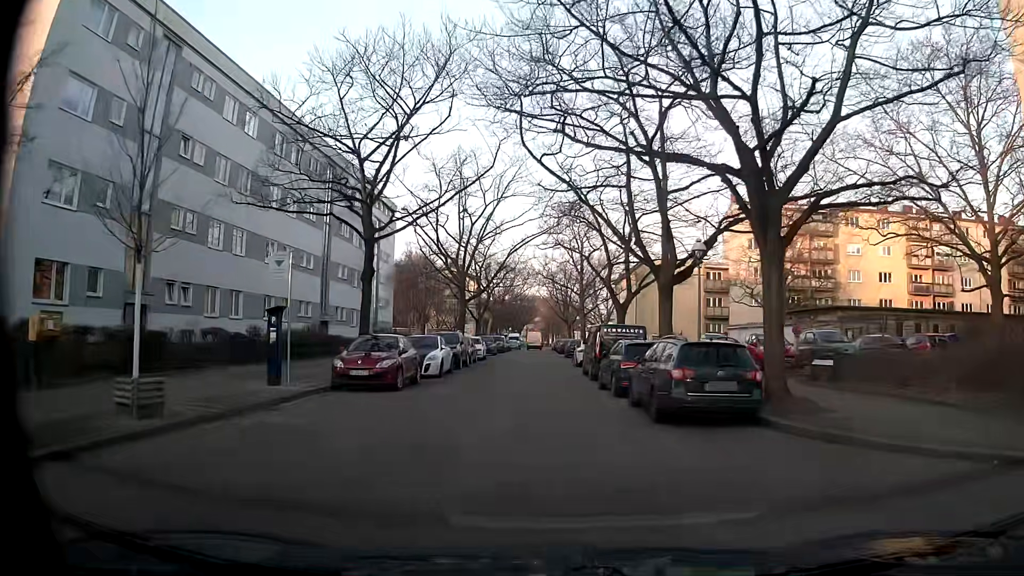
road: residential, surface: concrete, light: Day
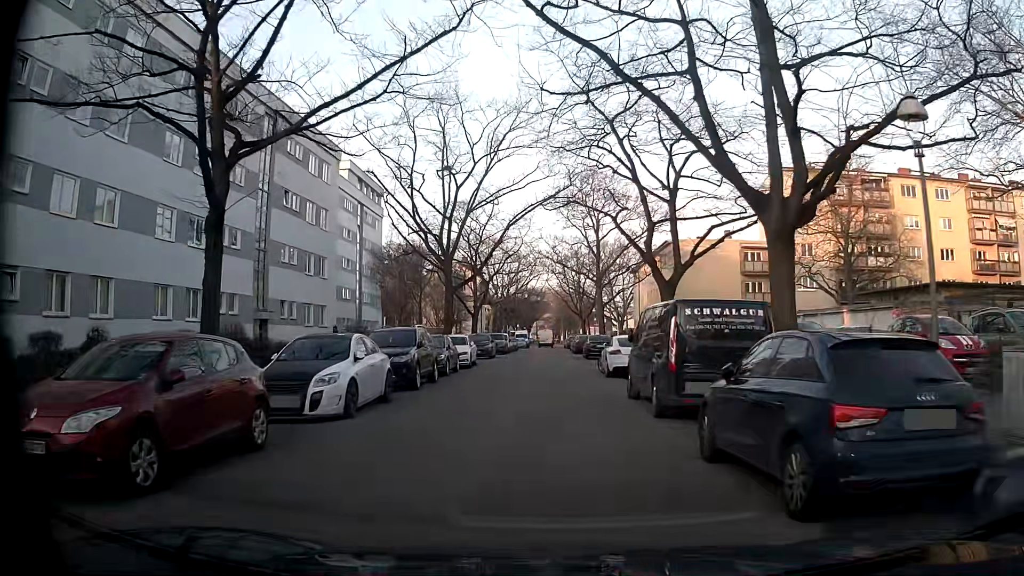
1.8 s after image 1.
(-0.3, +12.1) m; -1°
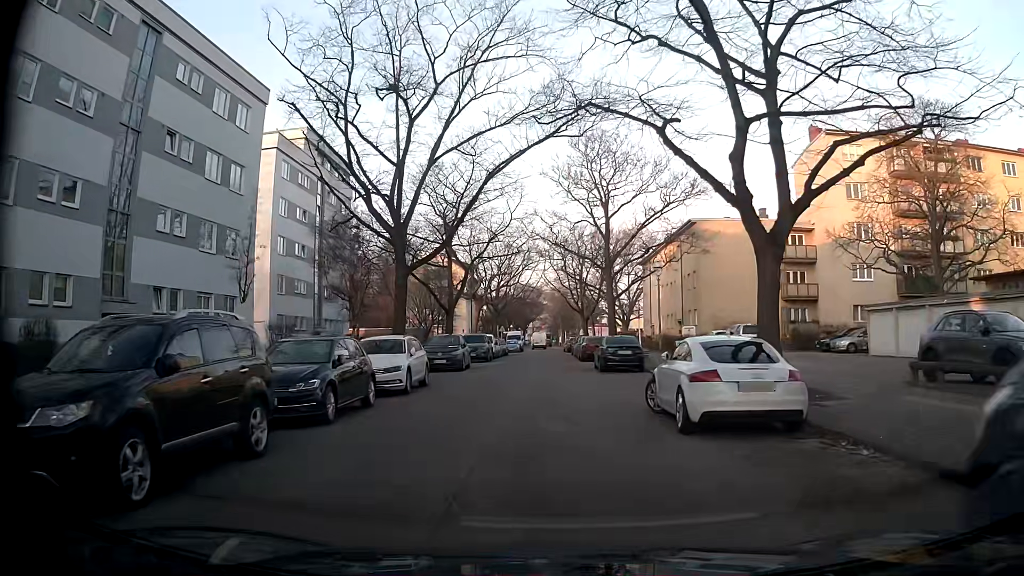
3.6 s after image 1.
(-0.1, +12.6) m; +1°
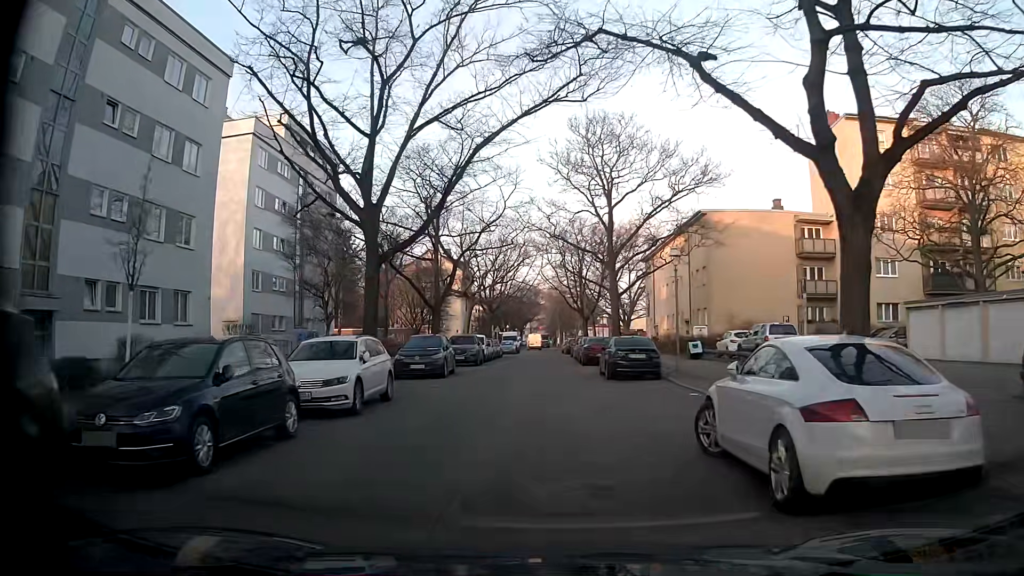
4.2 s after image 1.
(-0.1, +4.3) m; -2°
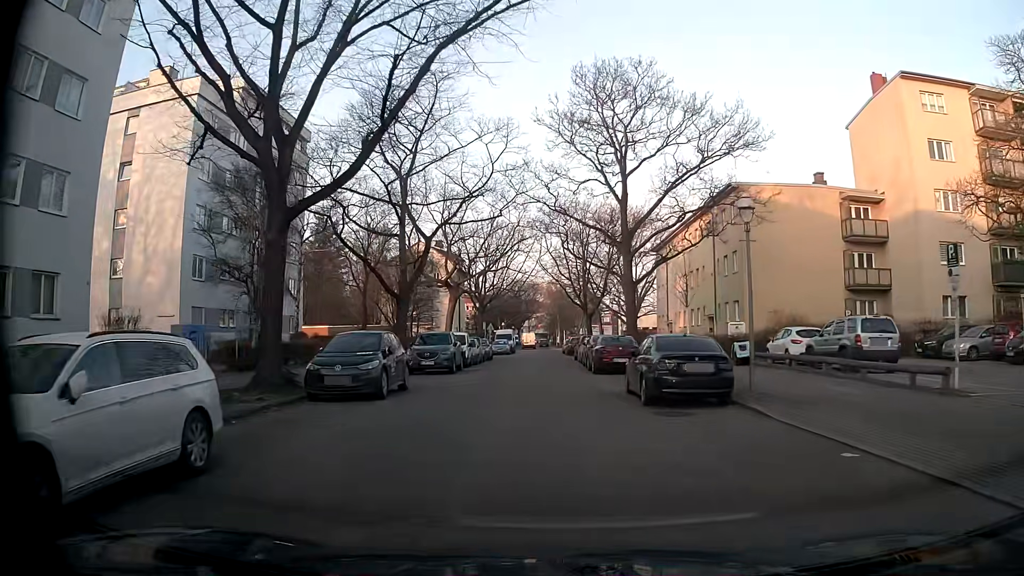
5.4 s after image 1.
(+0.1, +8.7) m; 0°
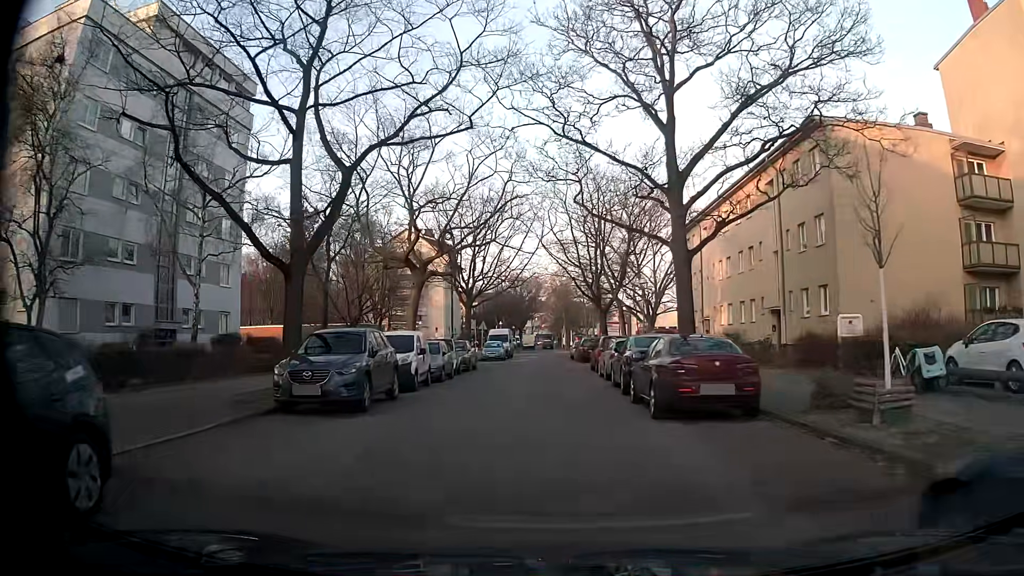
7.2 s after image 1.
(+0.1, +13.3) m; 0°
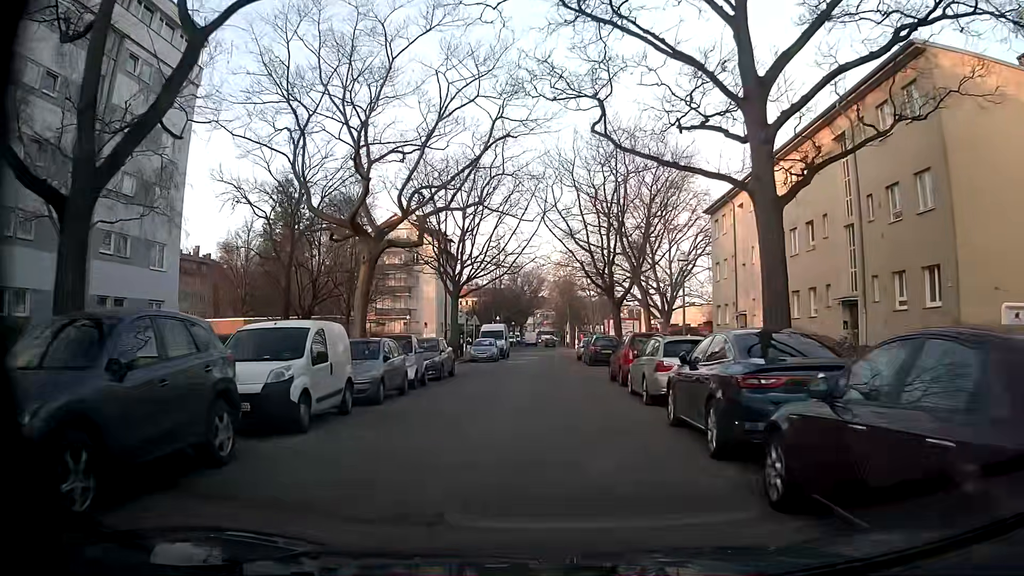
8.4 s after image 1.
(0.0, +8.9) m; -1°
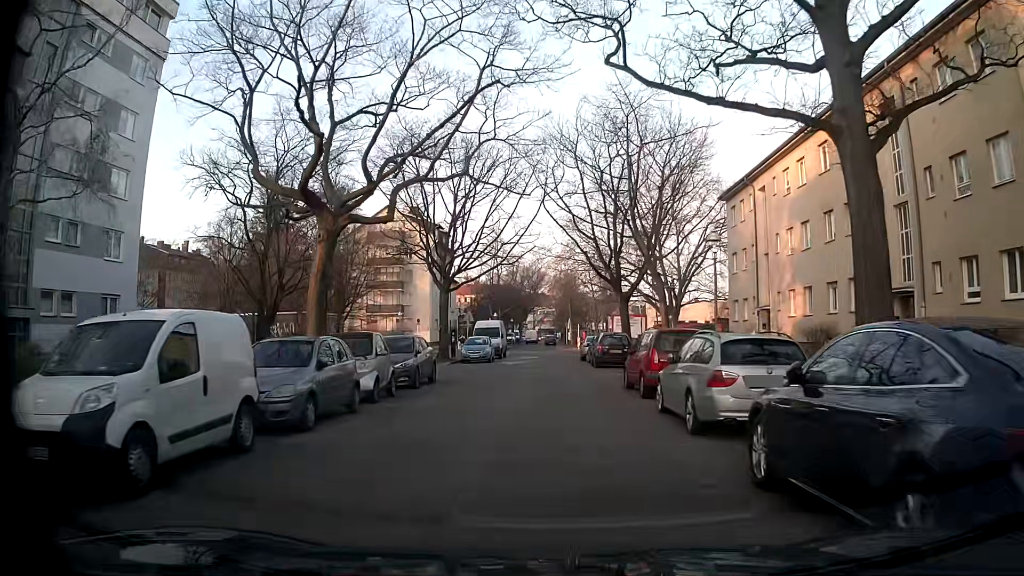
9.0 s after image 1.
(+0.1, +4.4) m; 0°
